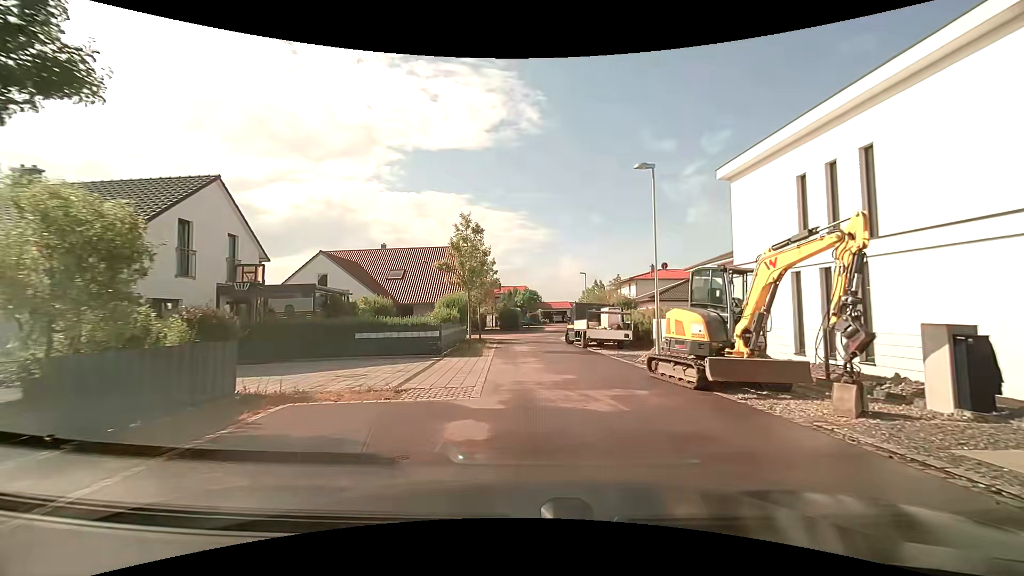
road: residential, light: Day
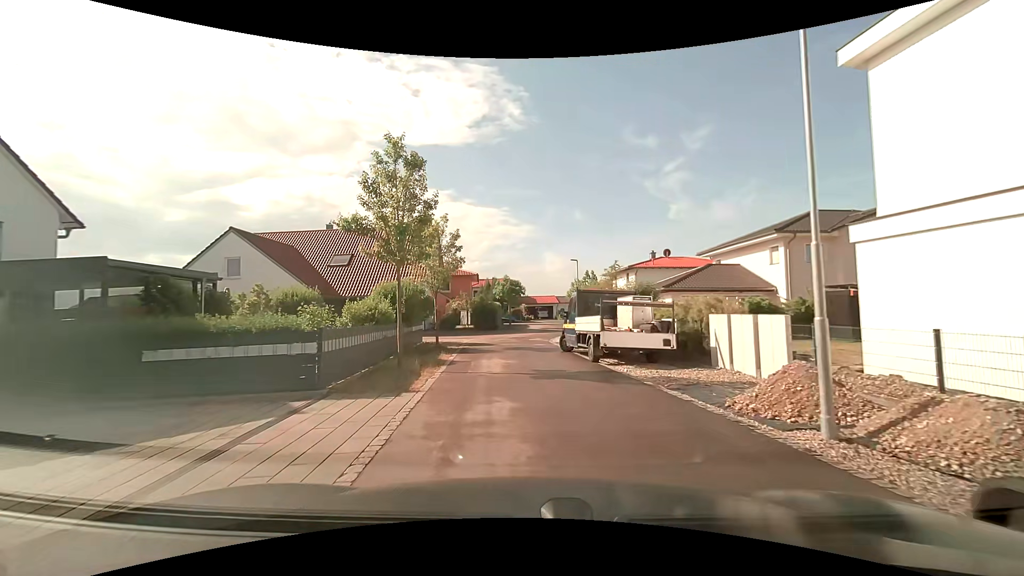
(+0.2, +9.2) m; +2°
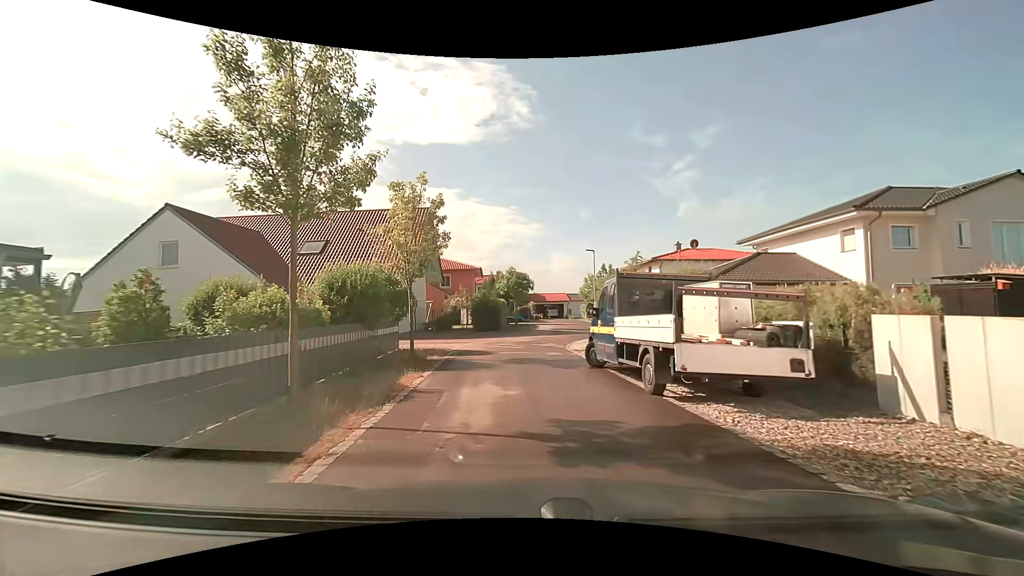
(0.0, +6.1) m; -1°
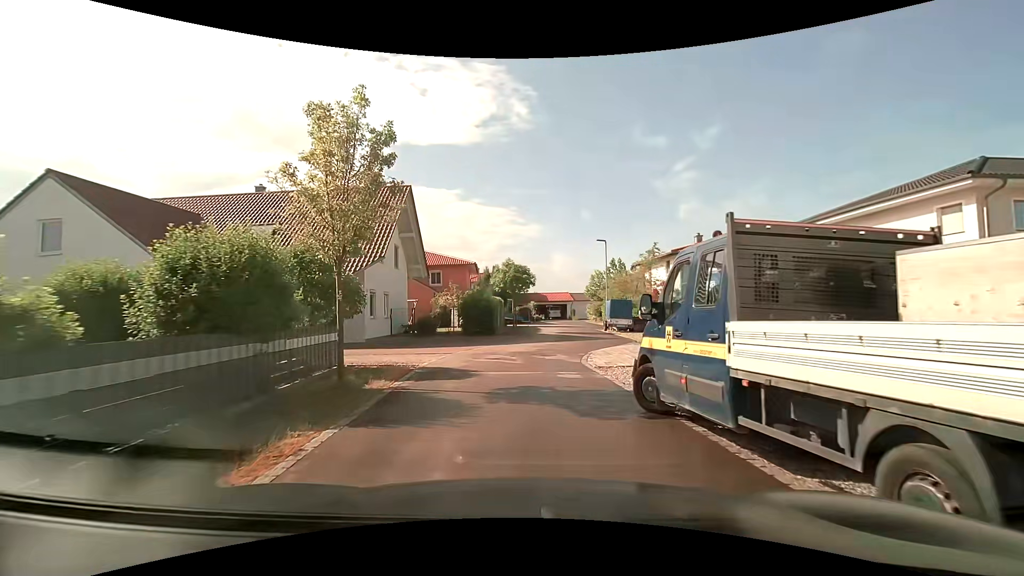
(0.0, +5.9) m; 0°
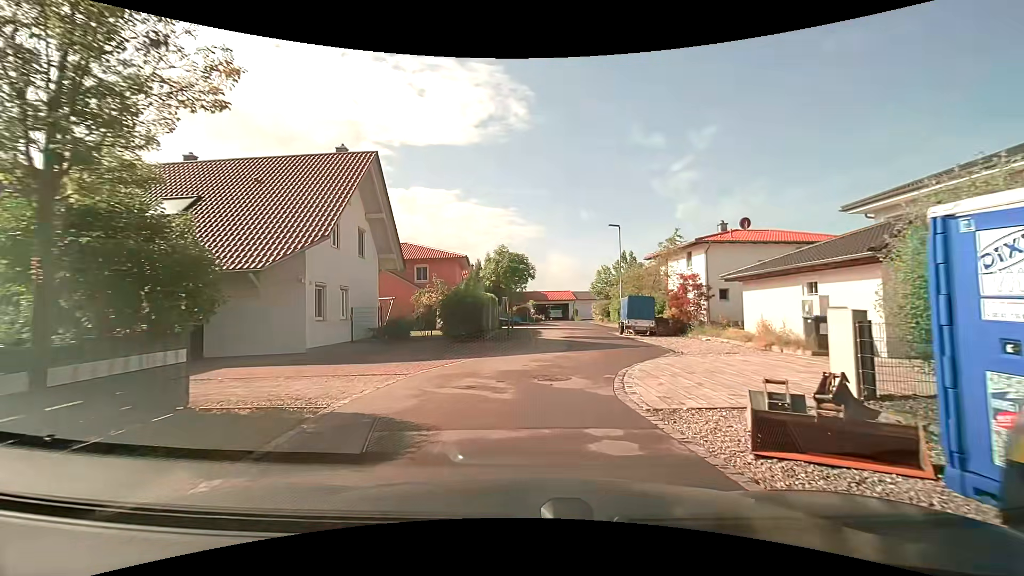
(0.0, +5.8) m; -1°
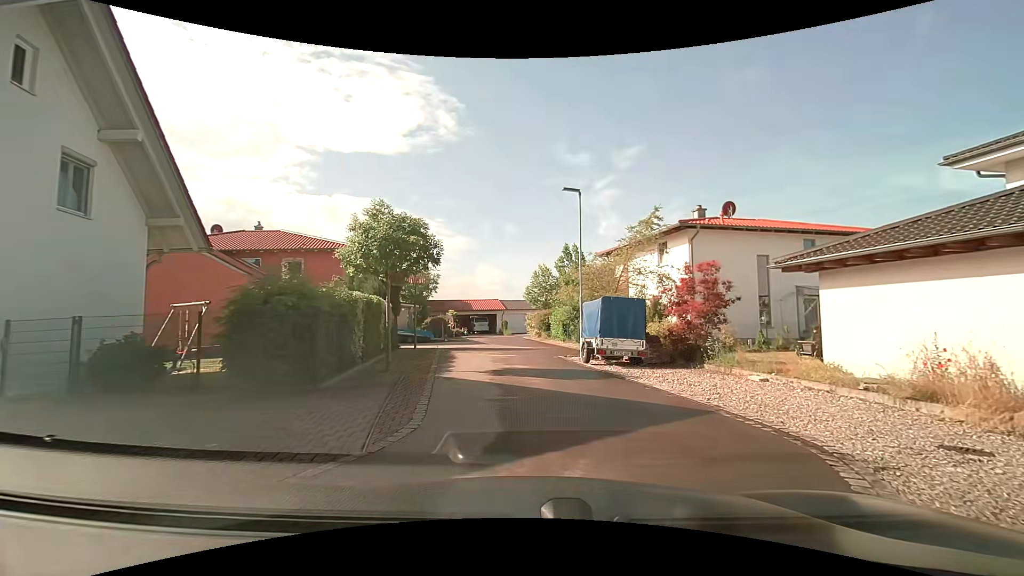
(+0.6, +11.0) m; +10°
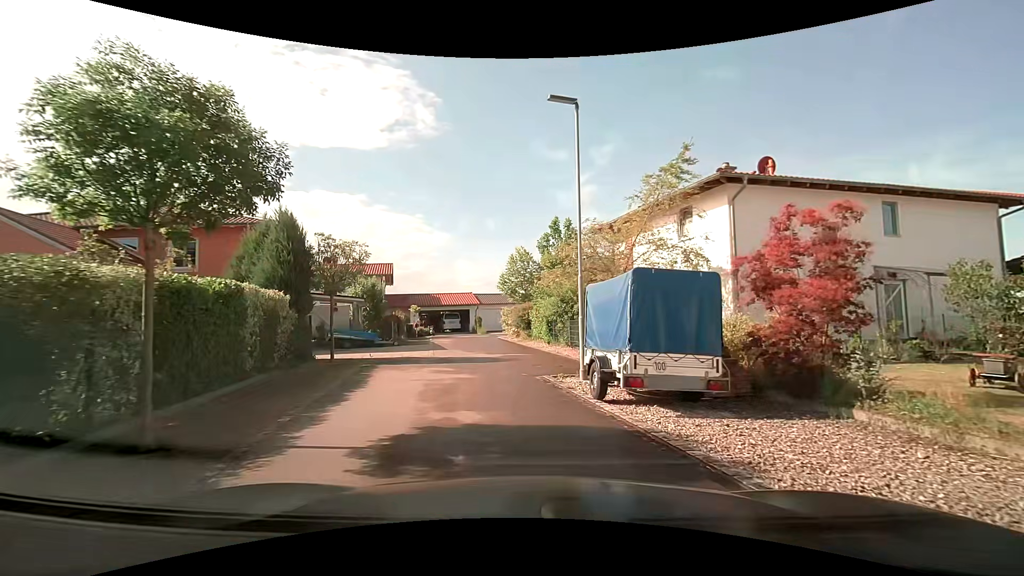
(+0.3, +7.5) m; +2°
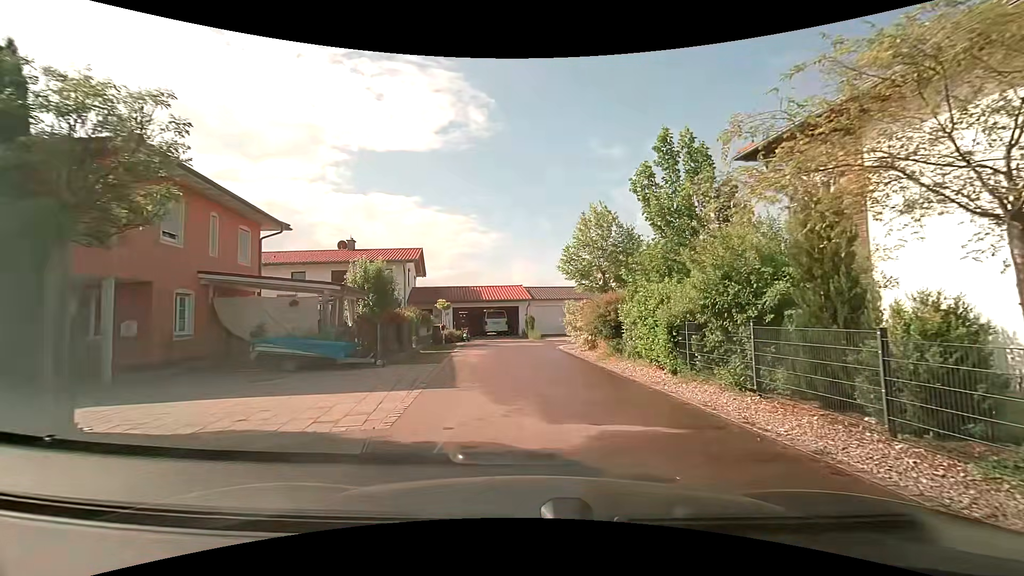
(-0.9, +11.7) m; -8°
